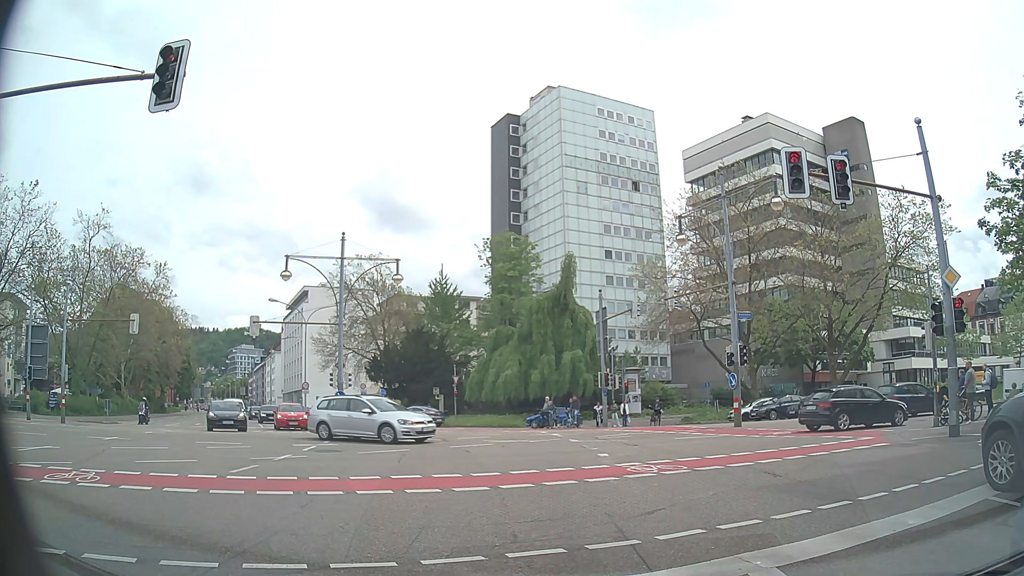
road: secondary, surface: asphalt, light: Day
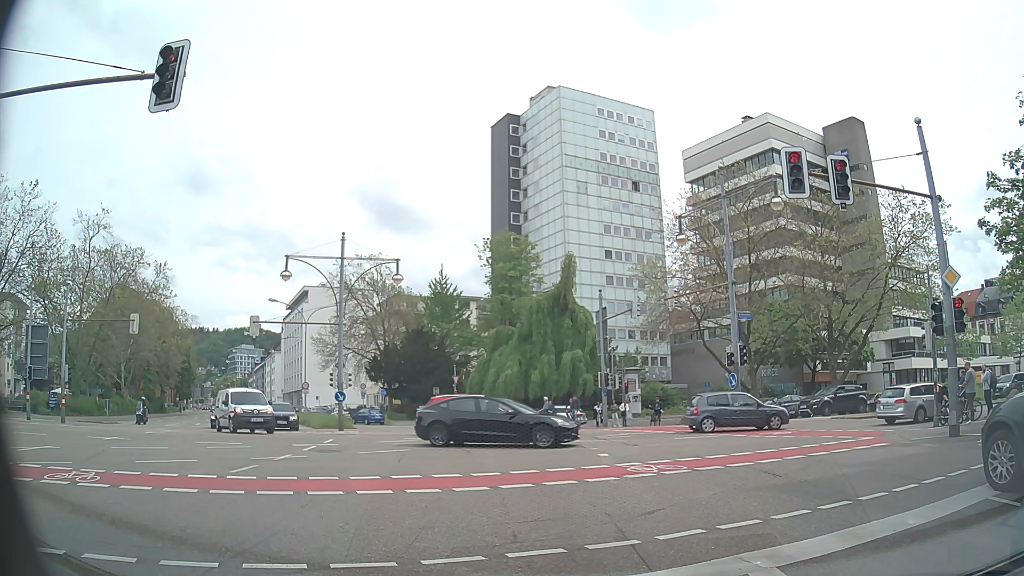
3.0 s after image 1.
(0.0, 0.0) m; 0°
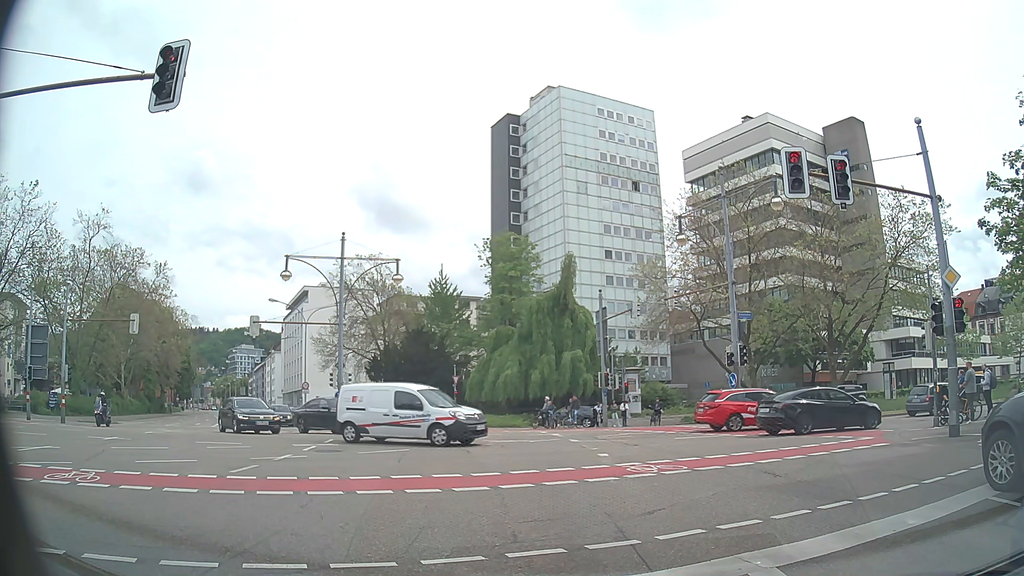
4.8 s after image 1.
(0.0, 0.0) m; 0°
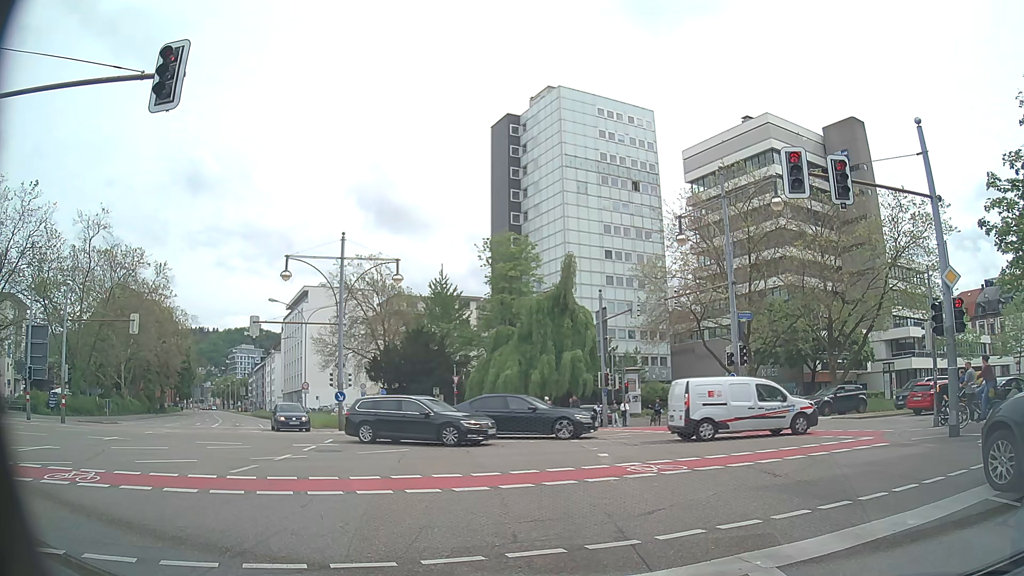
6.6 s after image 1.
(0.0, 0.0) m; 0°
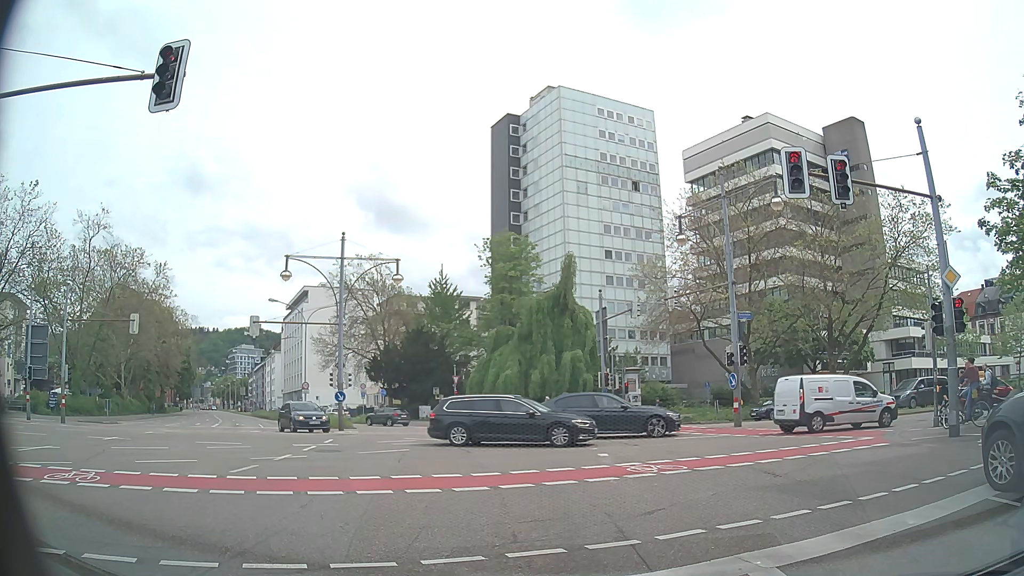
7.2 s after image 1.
(0.0, 0.0) m; 0°
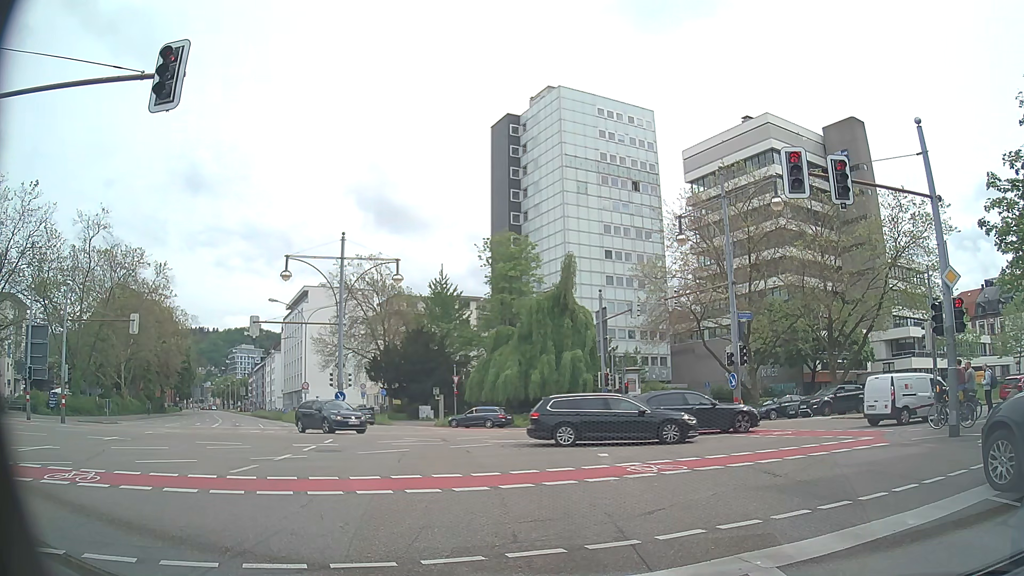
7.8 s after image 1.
(0.0, 0.0) m; 0°
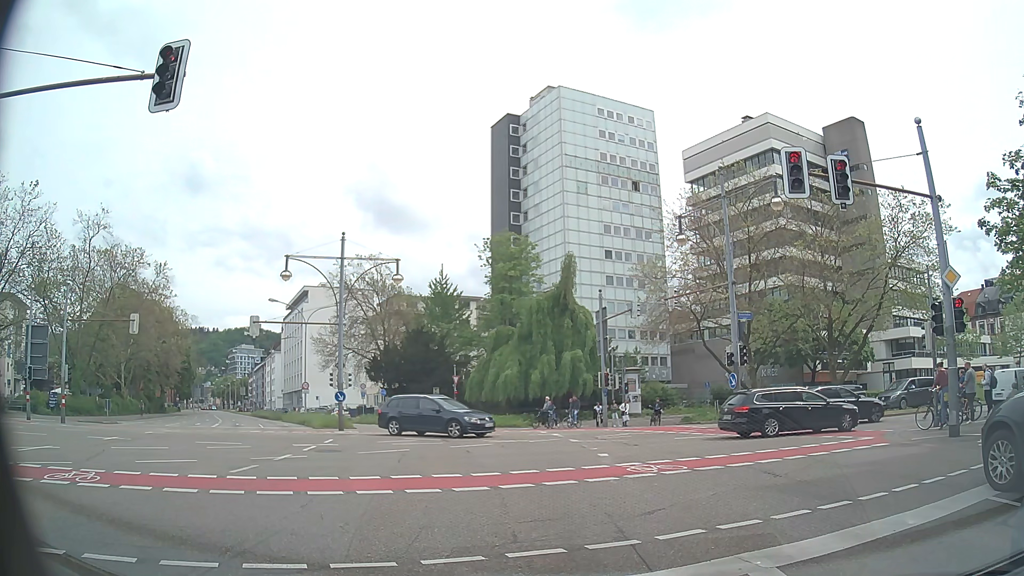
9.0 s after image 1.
(0.0, 0.0) m; 0°
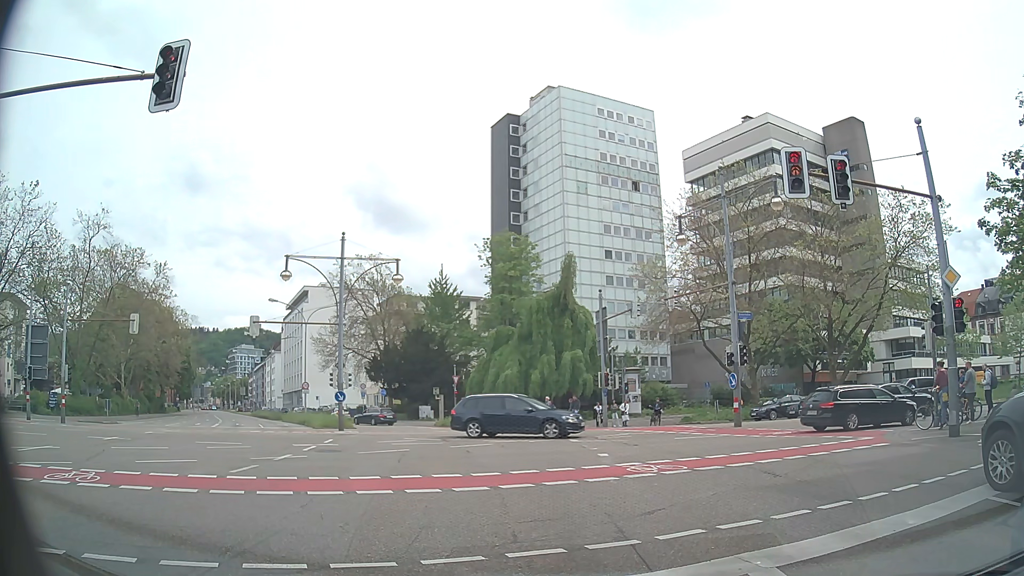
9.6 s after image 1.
(0.0, 0.0) m; 0°
(0, +10) (0, +20) (-2, +30) (-5, +39) (-9, +48) (-14, +57) (-19, +66) (-24, +74) (-29, +83) (-34, +92) m
